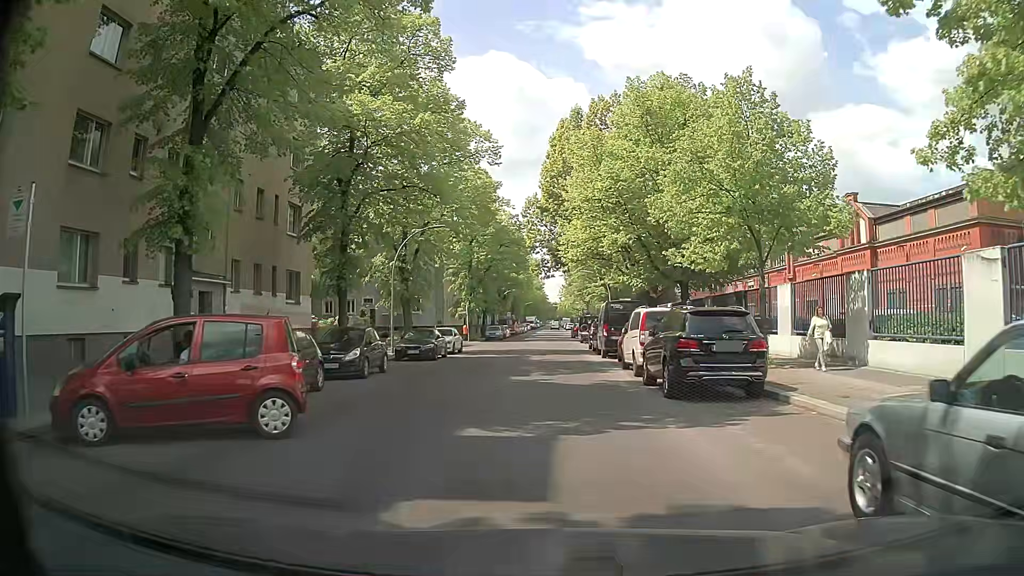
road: residential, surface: asphalt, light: Day
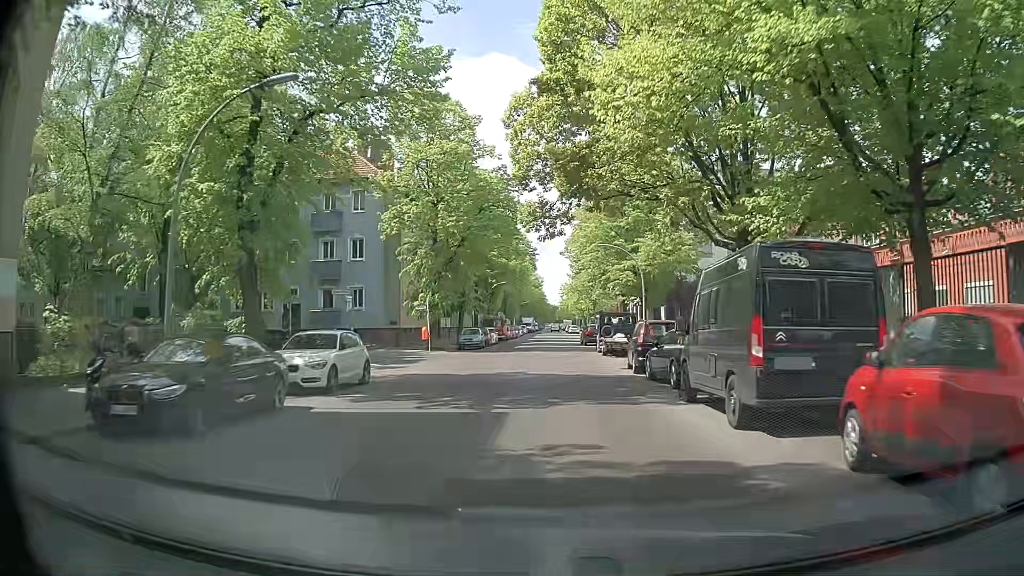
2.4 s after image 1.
(+0.2, +21.3) m; +1°
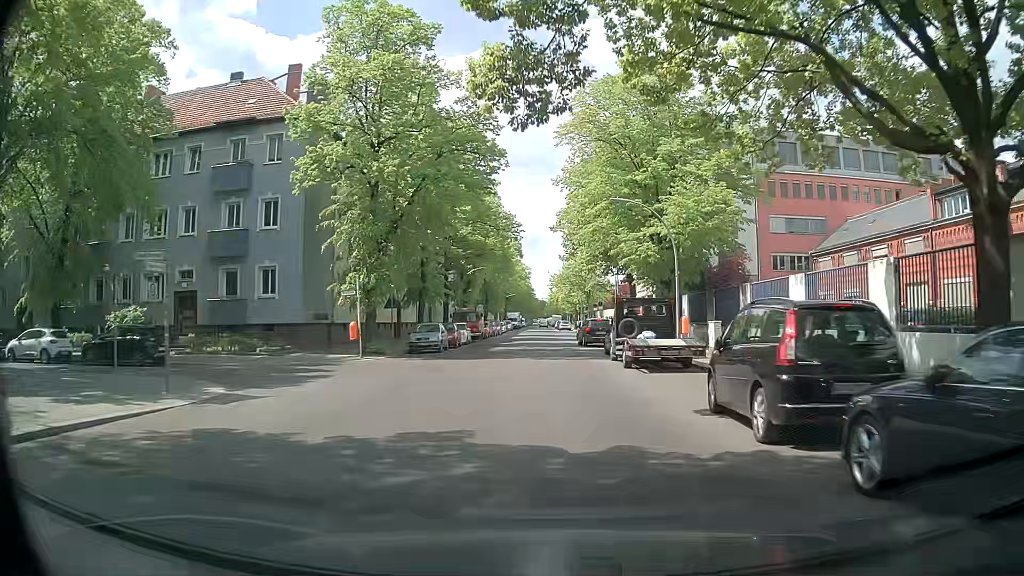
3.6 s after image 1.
(+0.1, +13.4) m; +1°
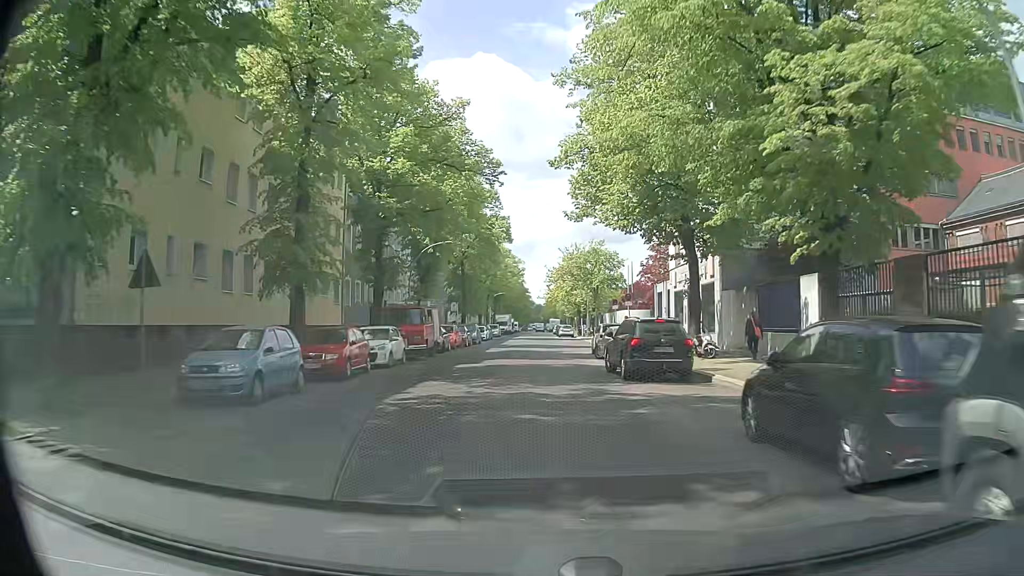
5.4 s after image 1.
(0.0, +21.5) m; 0°
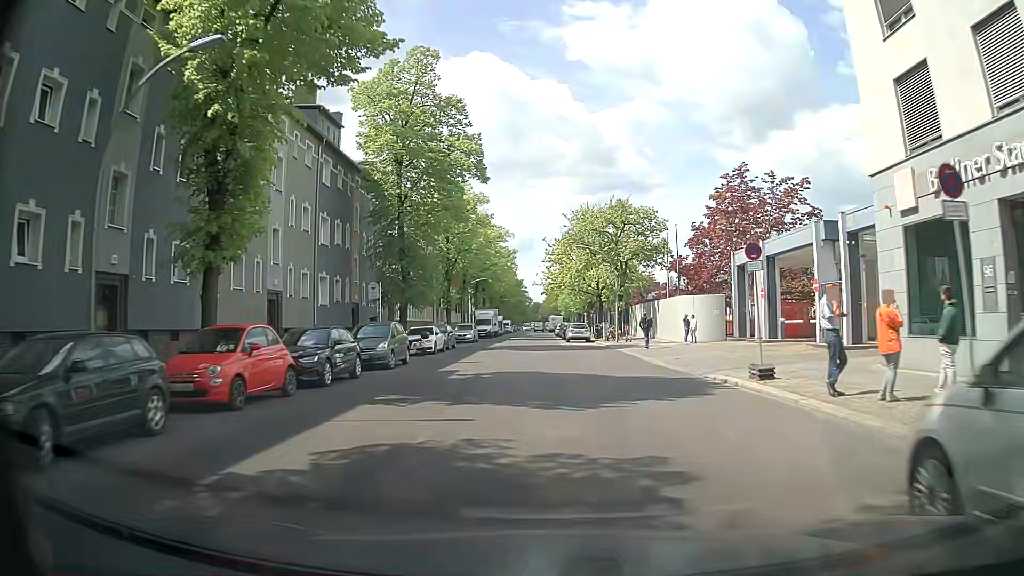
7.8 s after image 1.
(+0.2, +29.7) m; 0°
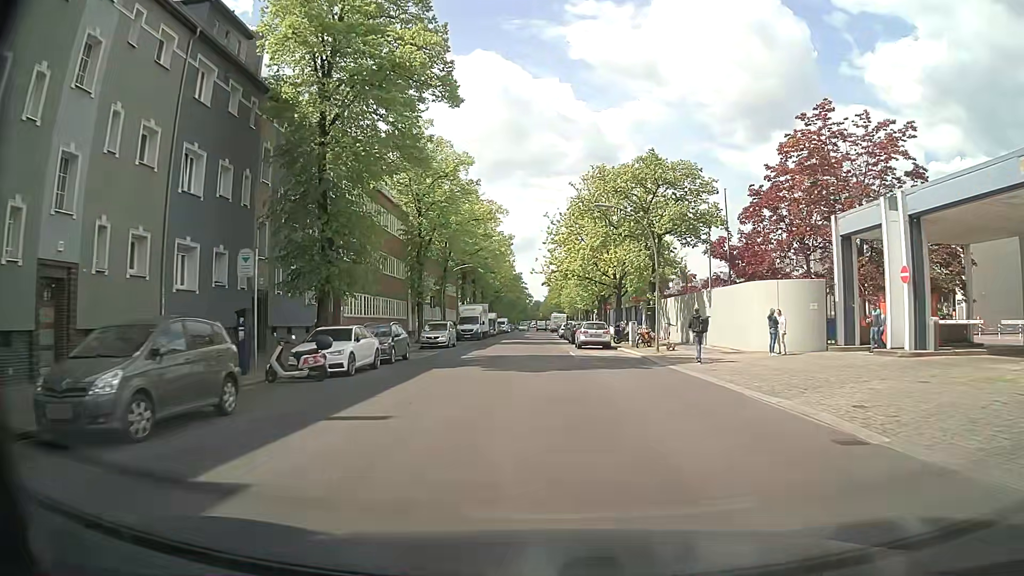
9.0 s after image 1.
(0.0, +15.1) m; 0°
(0, +10) (0, +20) (0, +30) (0, +40) (0, +50) (0, +60) (0, +70) (-1, +80) (-1, +90) (-1, +100) m
